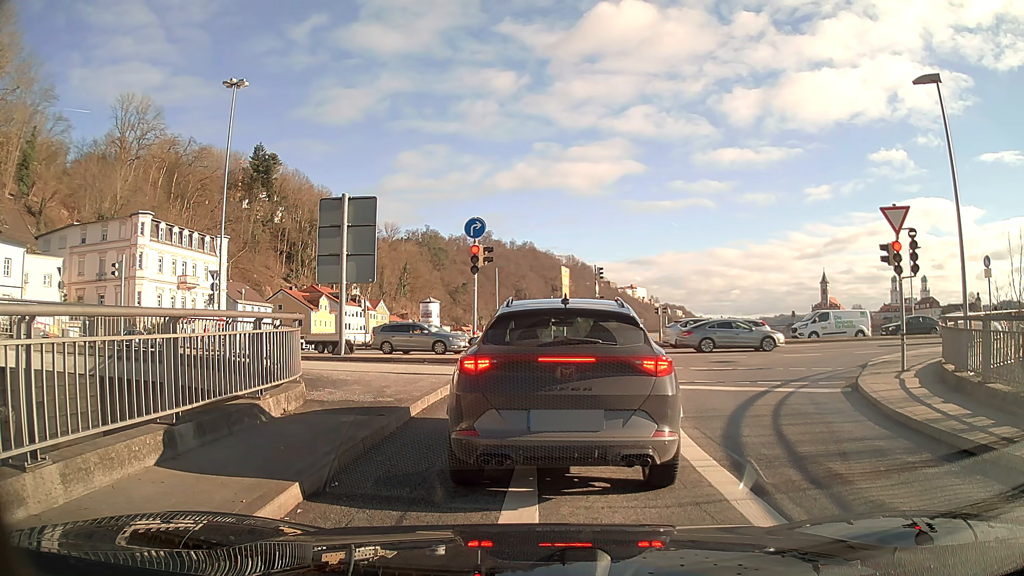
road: primary_link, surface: asphalt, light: Day
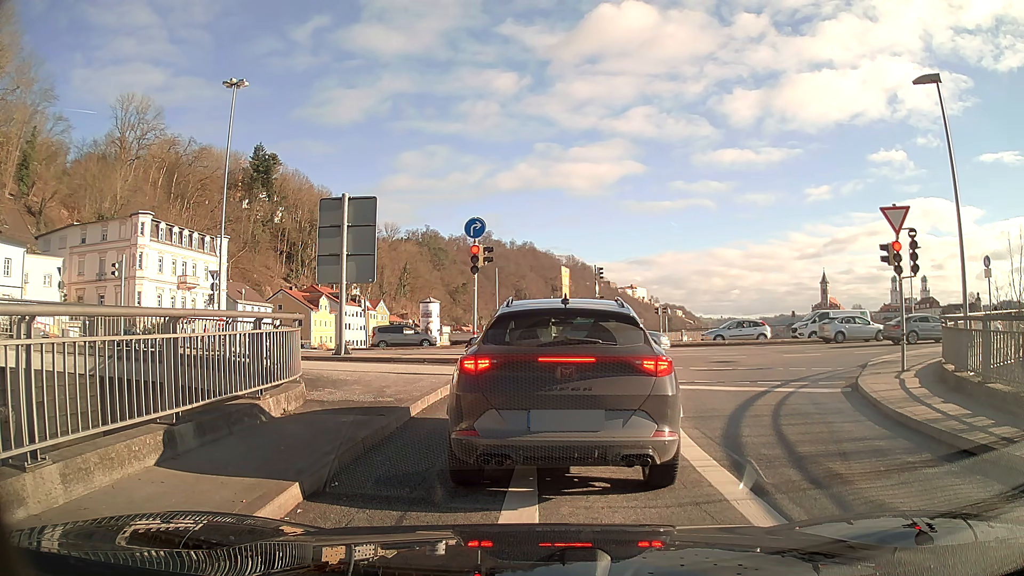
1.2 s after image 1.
(0.0, 0.0) m; 0°
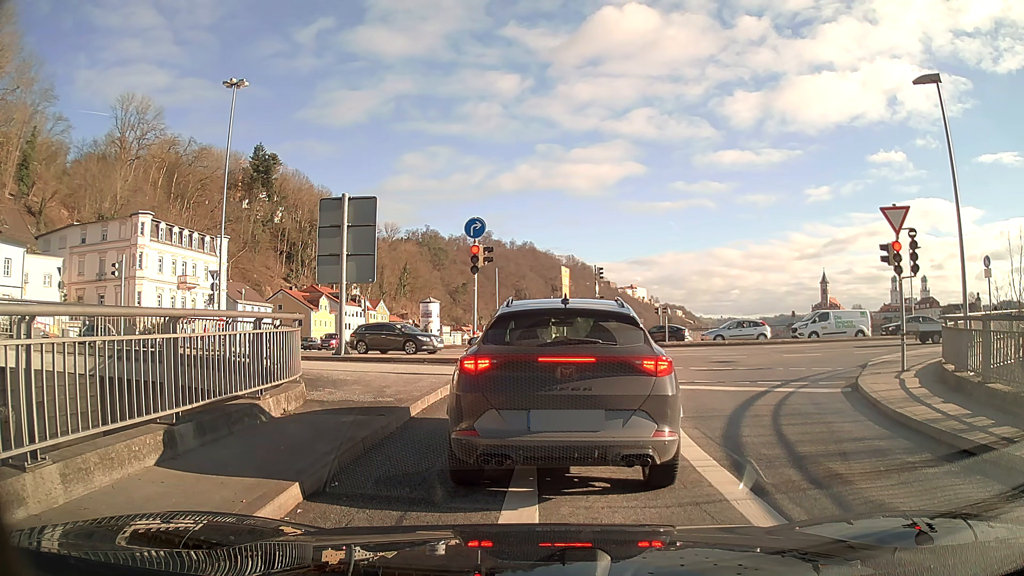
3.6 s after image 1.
(0.0, 0.0) m; 0°
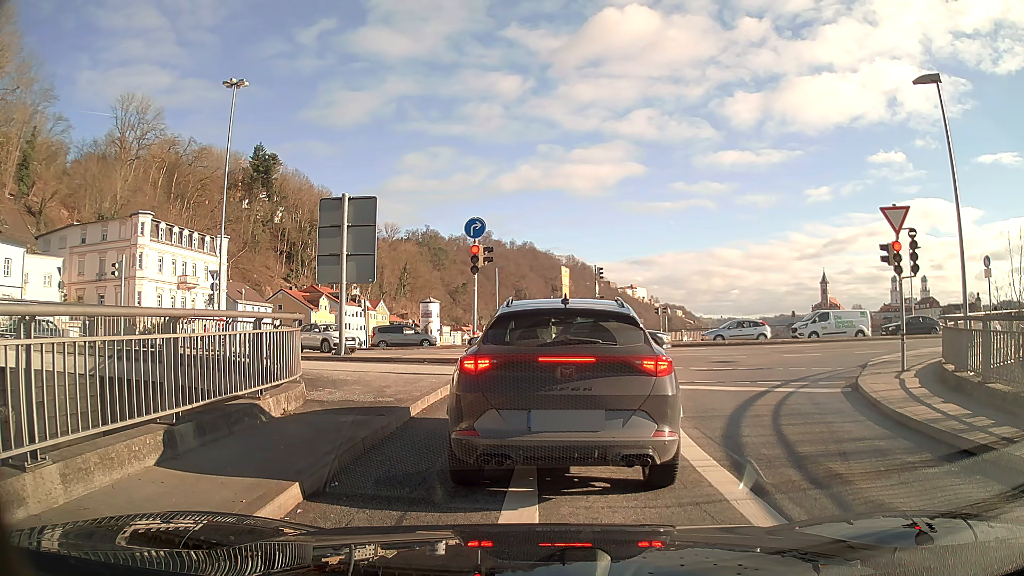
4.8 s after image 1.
(0.0, 0.0) m; 0°
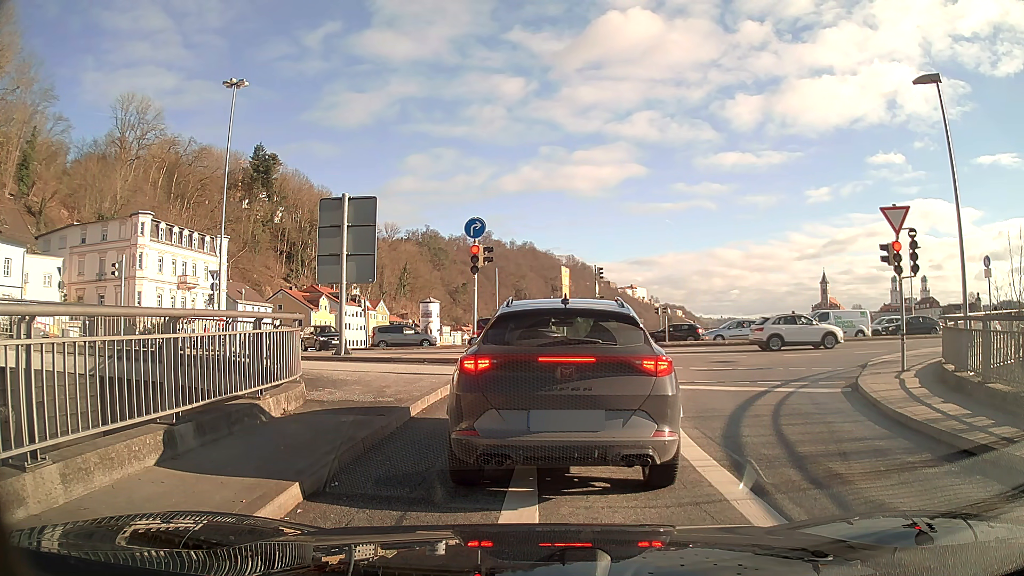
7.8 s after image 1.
(0.0, 0.0) m; 0°
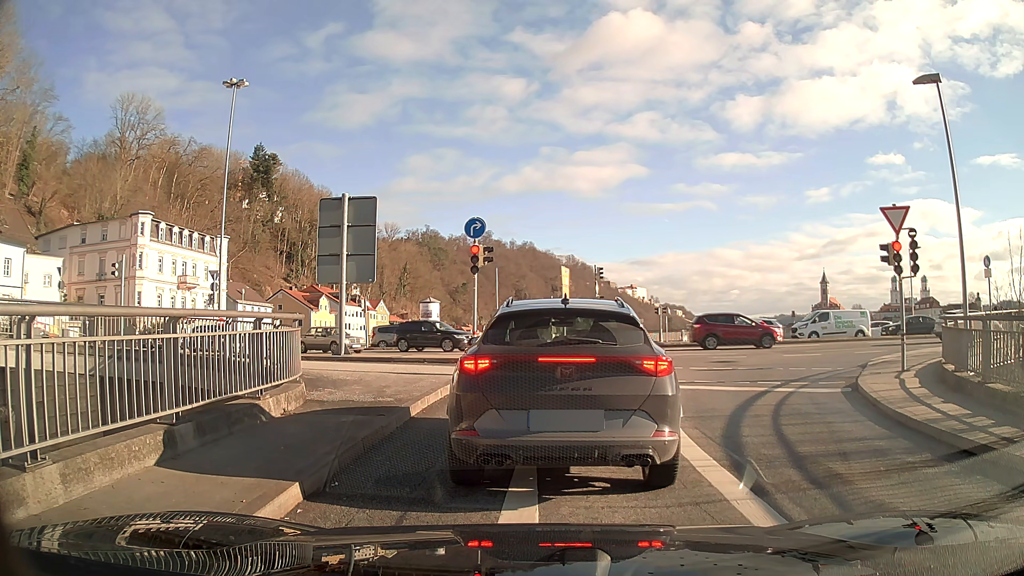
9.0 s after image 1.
(0.0, 0.0) m; 0°
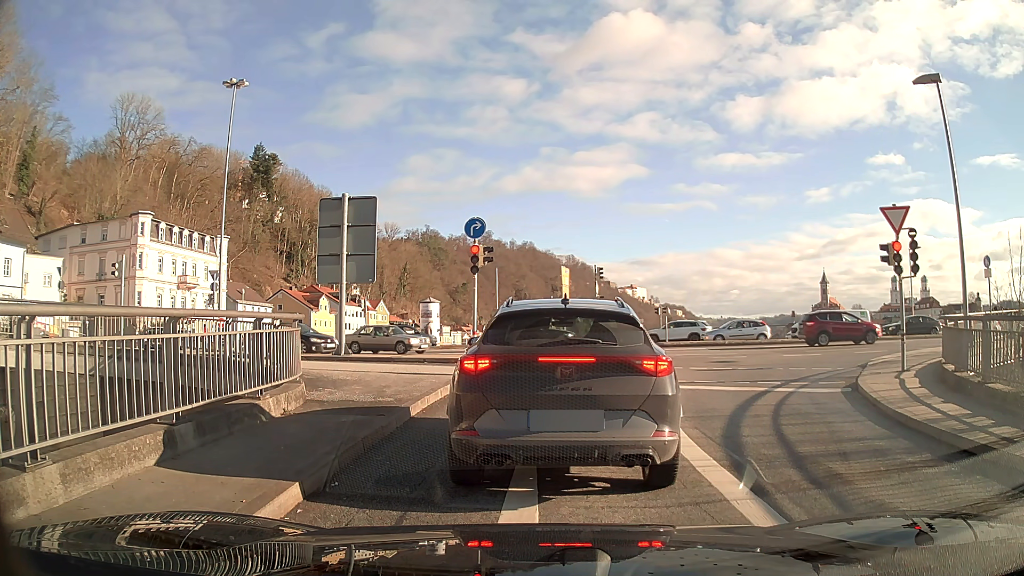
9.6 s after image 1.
(0.0, 0.0) m; 0°
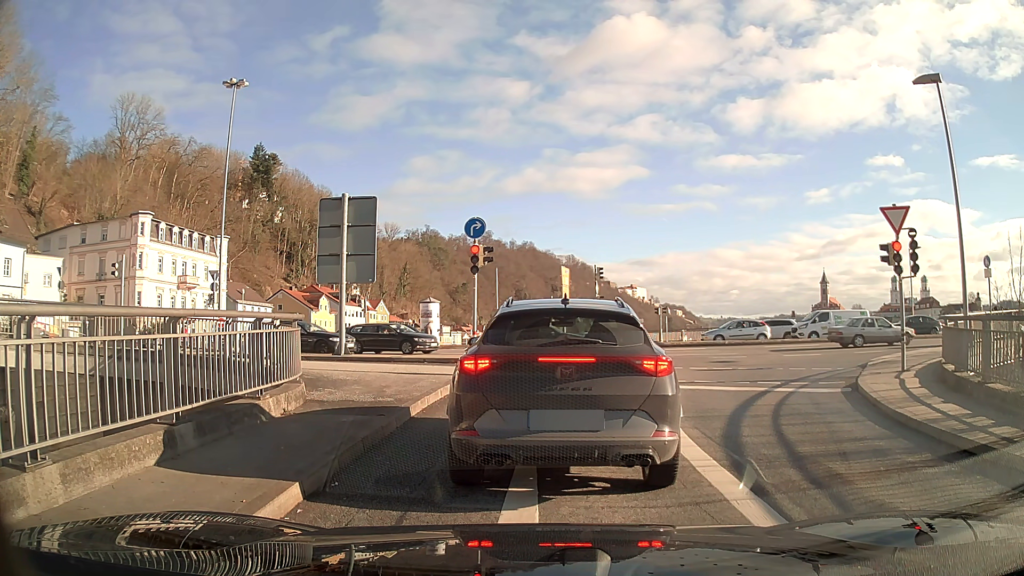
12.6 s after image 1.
(0.0, 0.0) m; 0°
